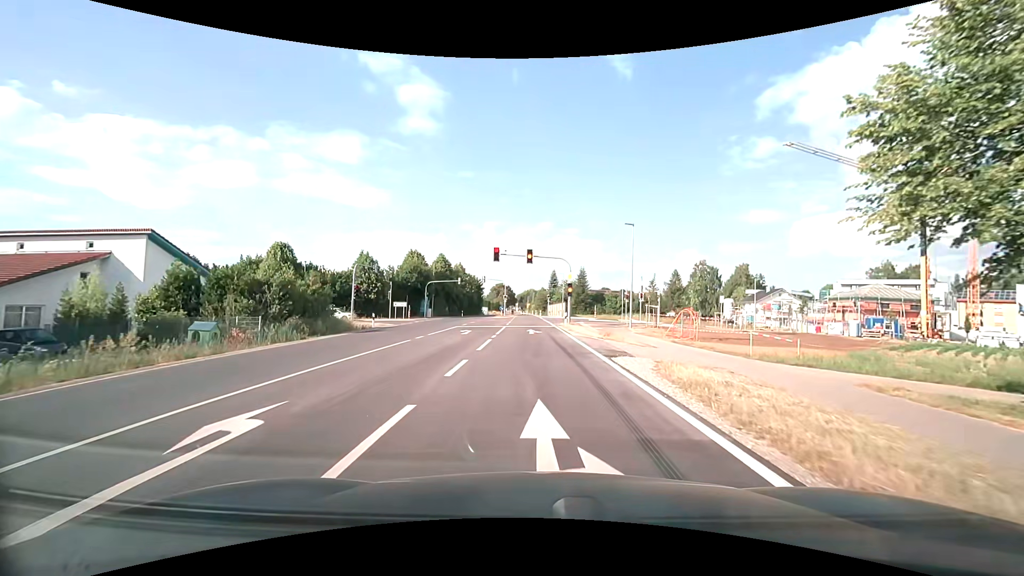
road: secondary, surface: asphalt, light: Day
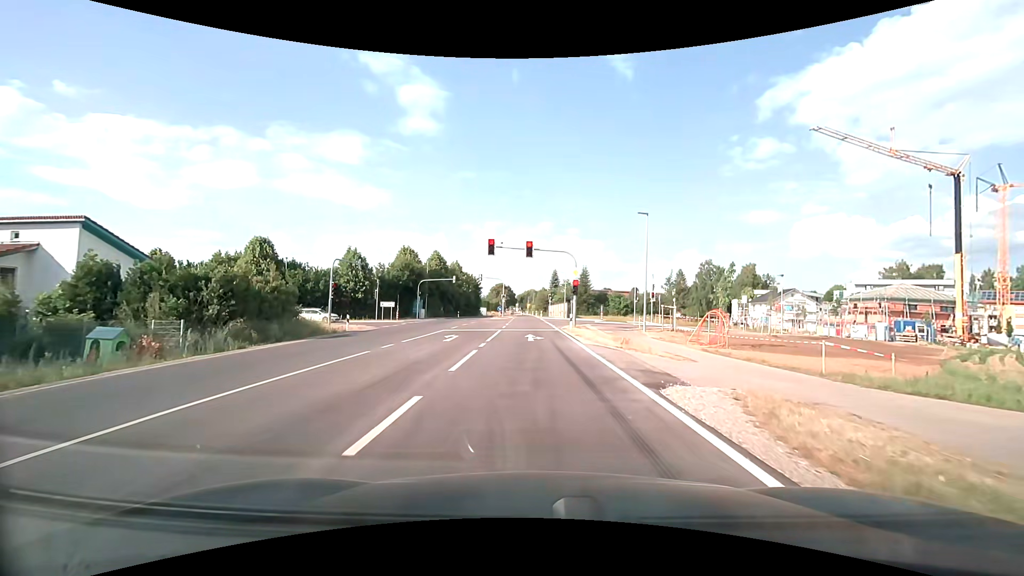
(0.0, +5.1) m; 0°
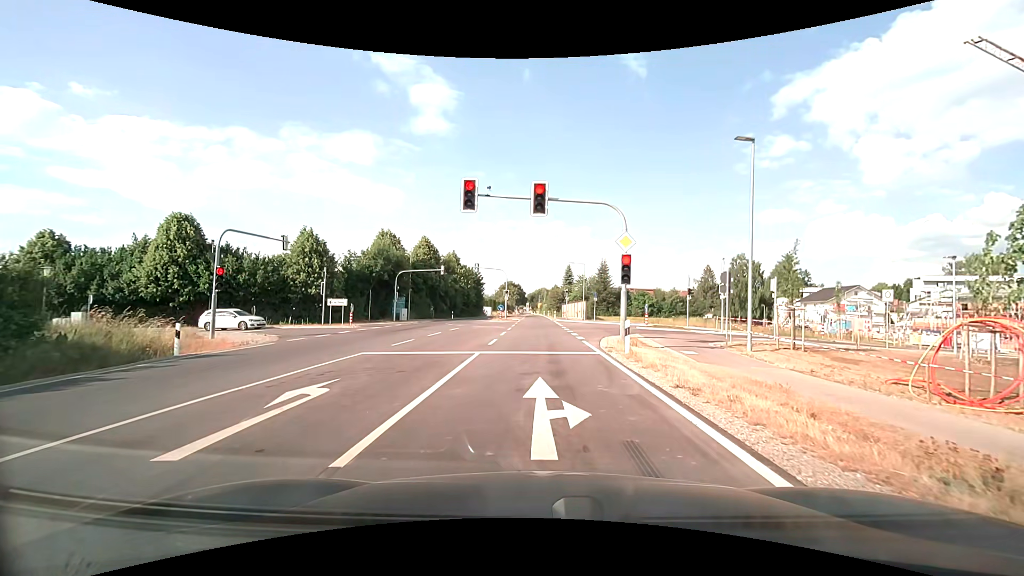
(-0.1, +15.9) m; -1°
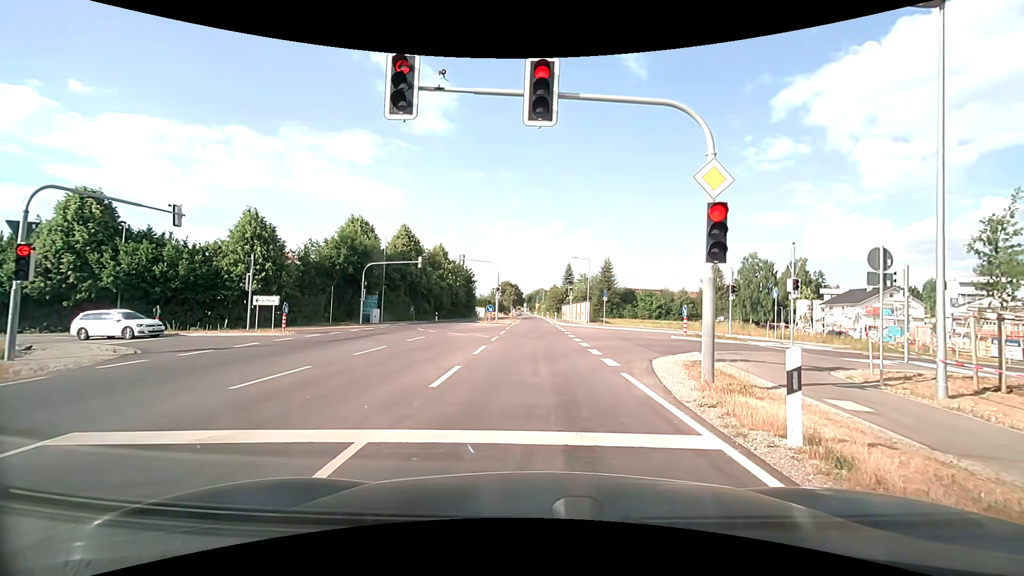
(0.0, +9.3) m; 0°
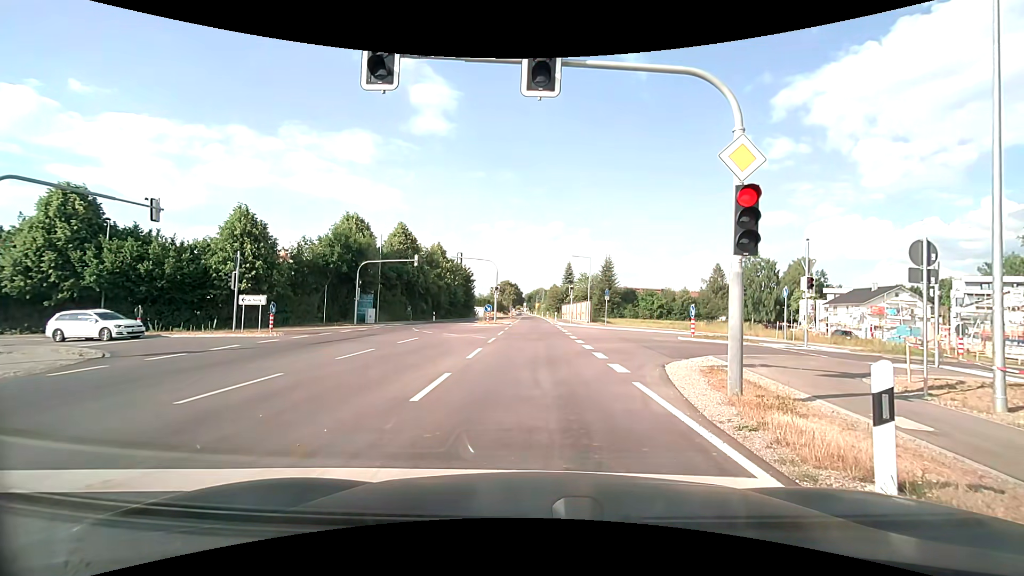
(0.0, +1.2) m; +1°
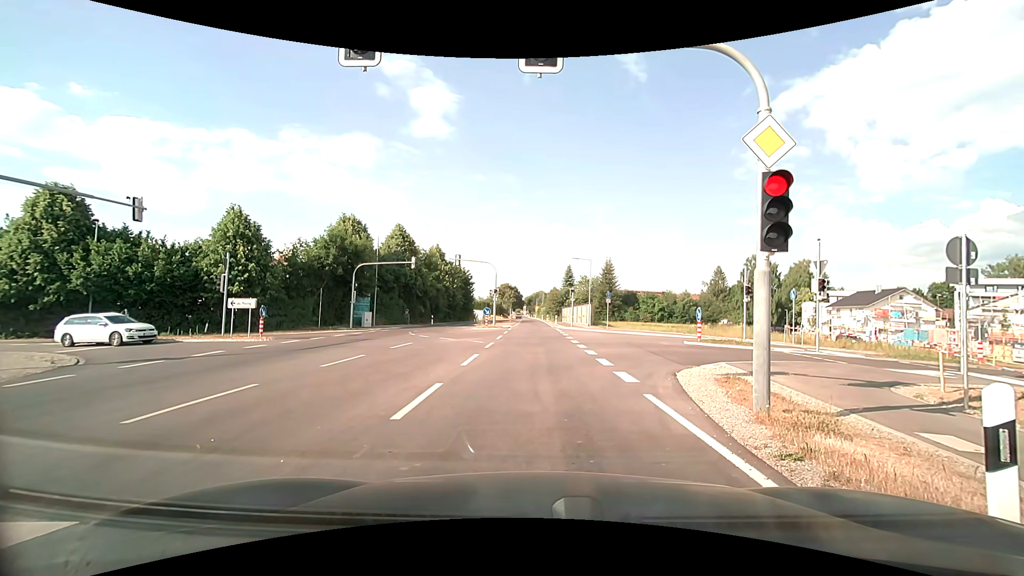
(0.0, +0.9) m; 0°
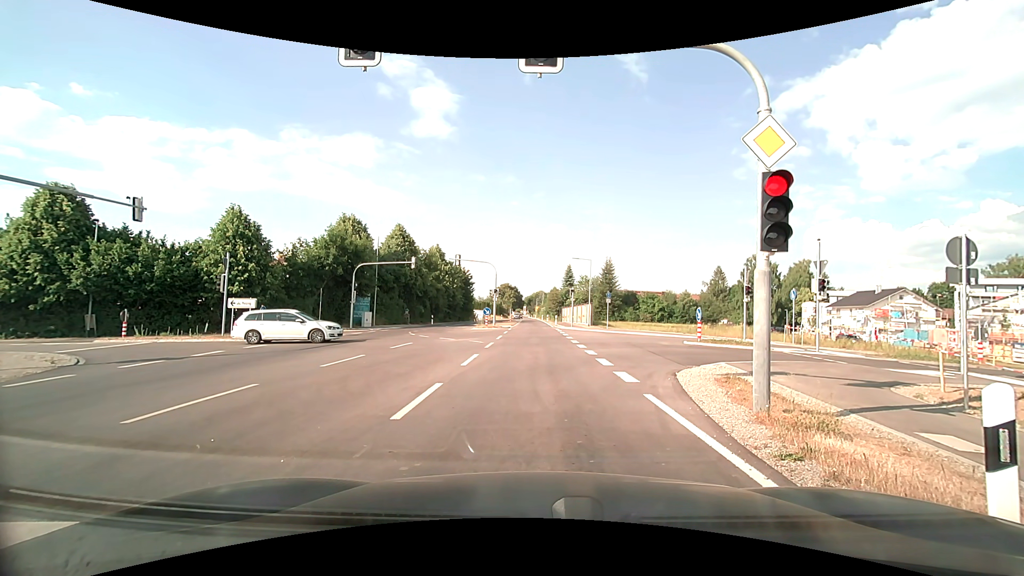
(0.0, 0.0) m; 0°
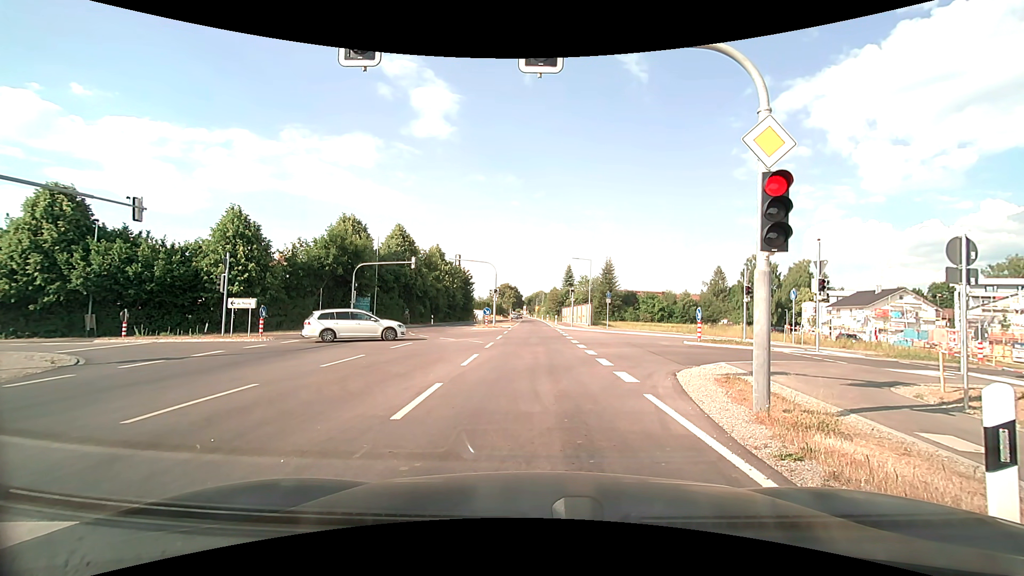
(0.0, 0.0) m; 0°
